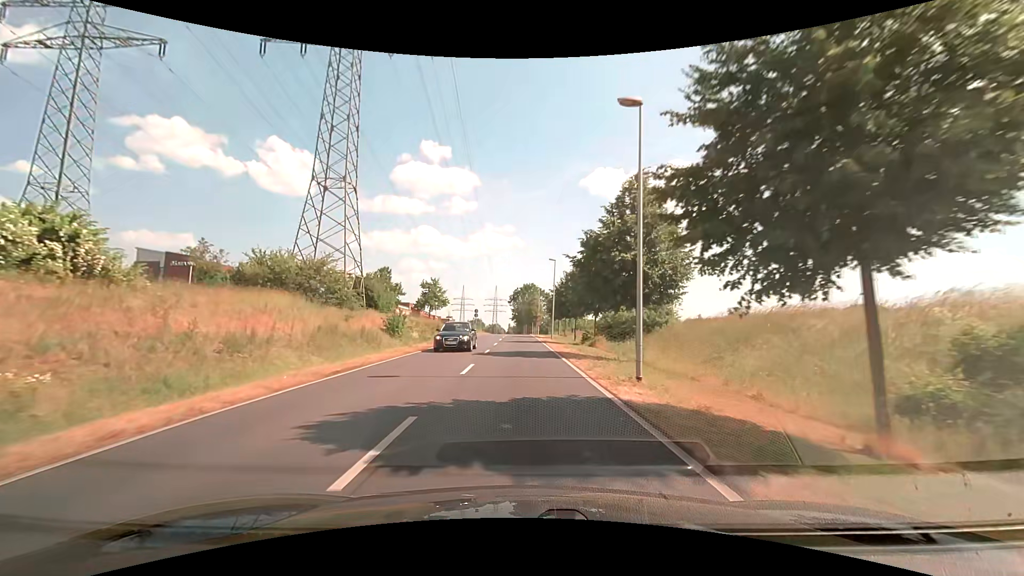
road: secondary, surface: asphalt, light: Day
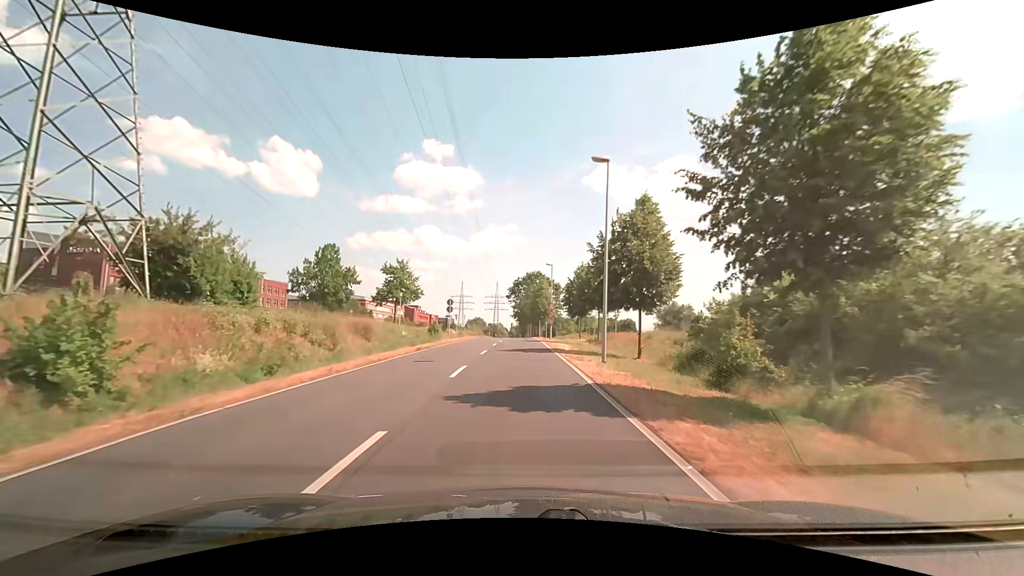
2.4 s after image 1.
(-0.1, +28.5) m; -1°
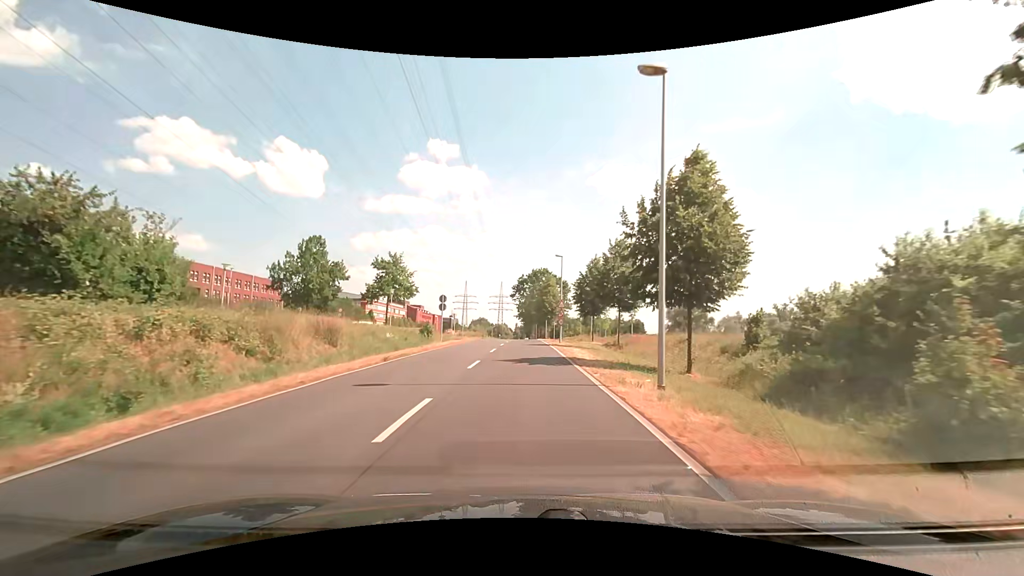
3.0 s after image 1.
(0.0, +6.6) m; 0°
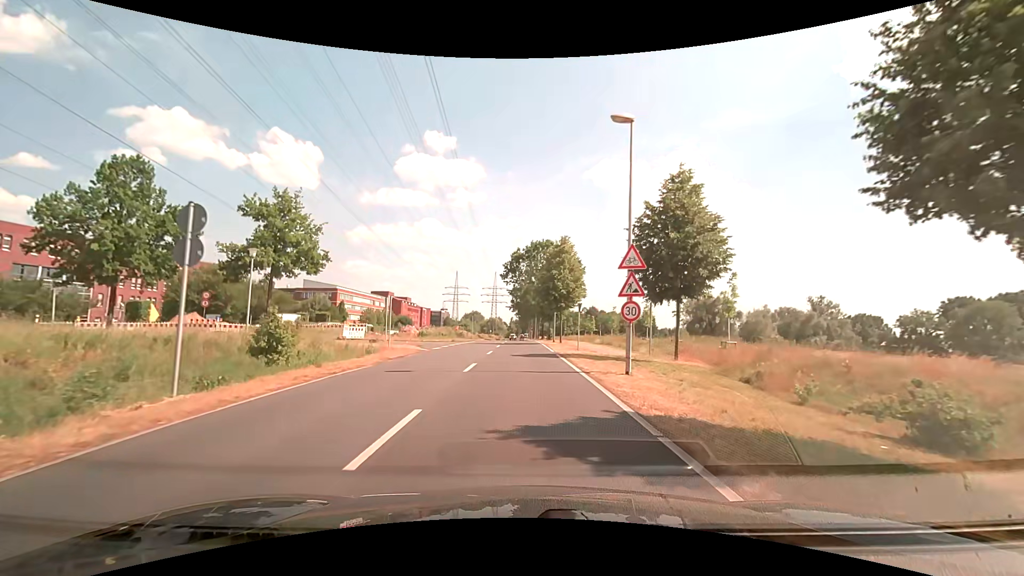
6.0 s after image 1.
(+0.1, +28.3) m; 0°
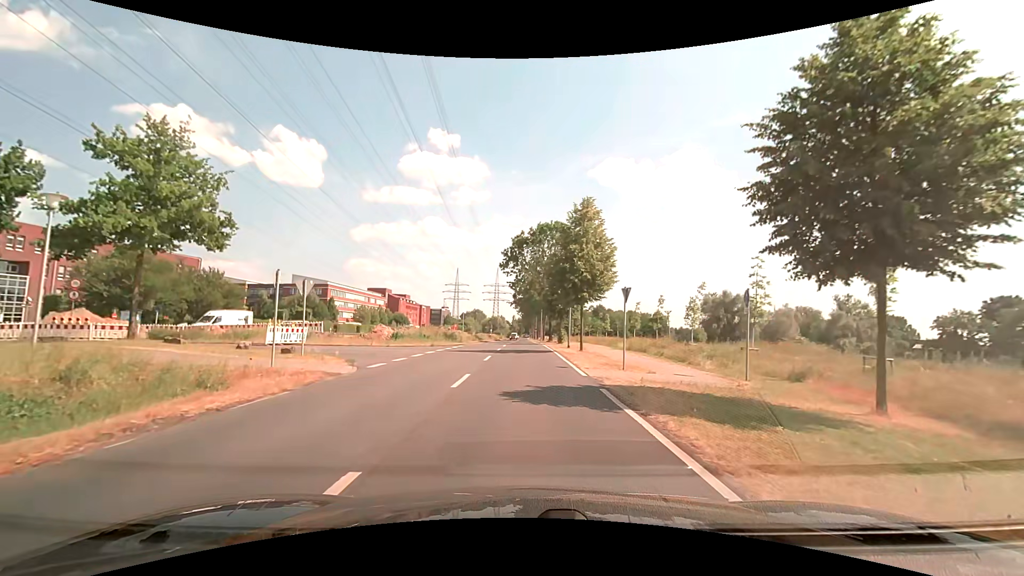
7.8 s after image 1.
(-0.1, +12.2) m; -1°
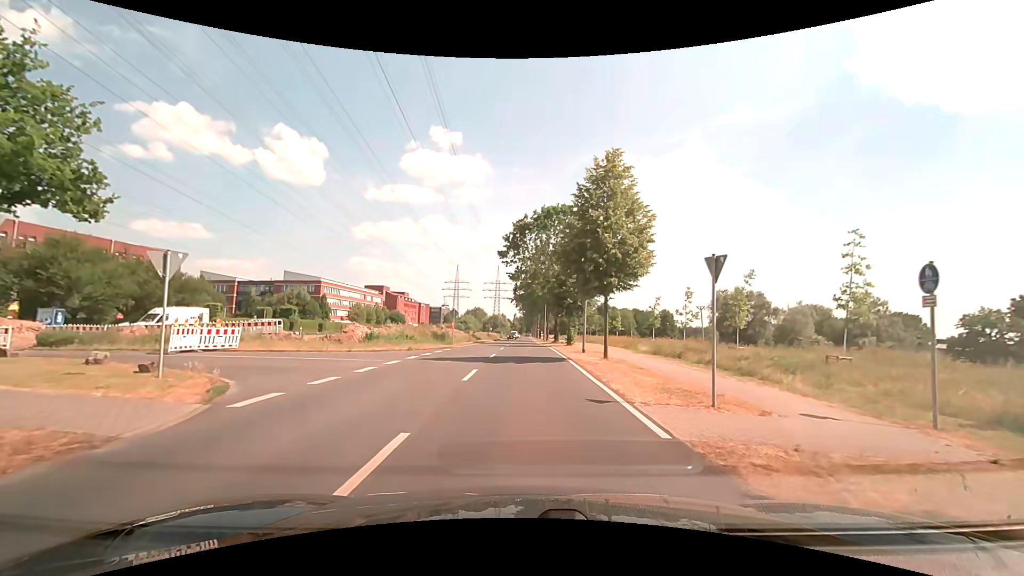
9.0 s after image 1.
(0.0, +7.7) m; 0°
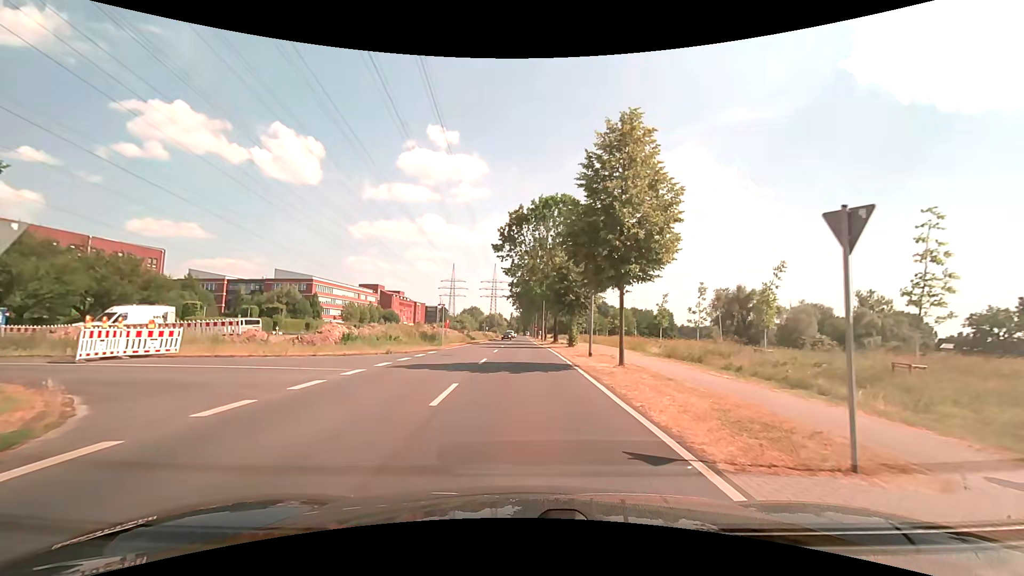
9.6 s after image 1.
(0.0, +3.9) m; 0°
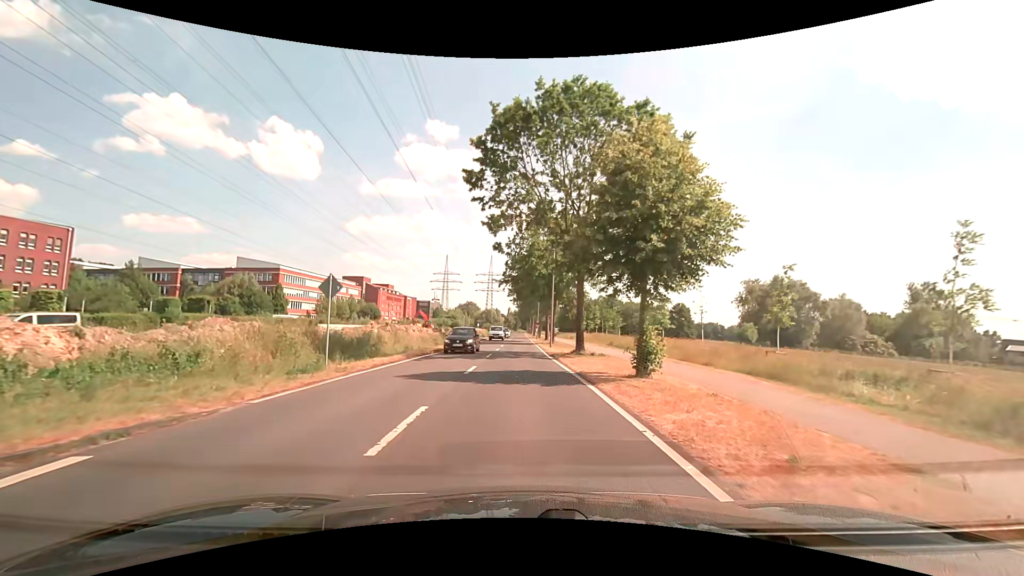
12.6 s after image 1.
(+0.2, +21.7) m; 0°
(0, +10) (0, +20) (0, +30) (0, +40) (0, +50) (0, +60) (0, +70) (0, +80) (0, +90) (0, +100) m
